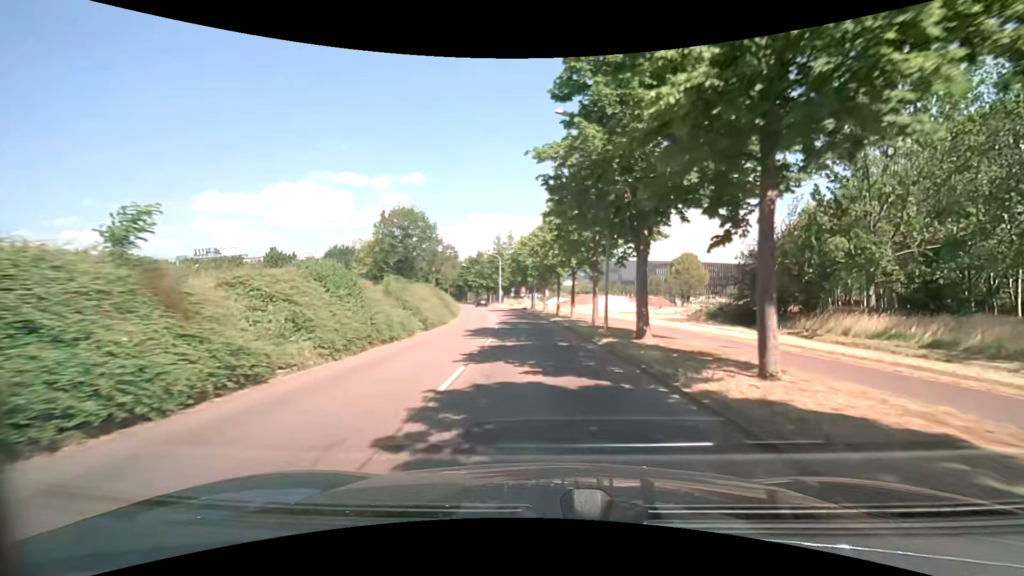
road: tertiary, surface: asphalt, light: Day
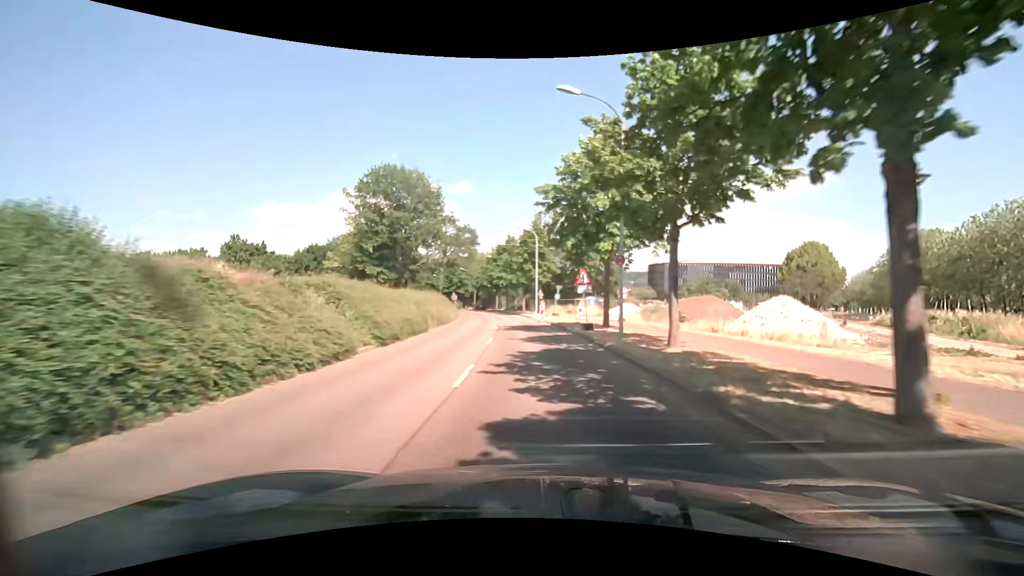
(-1.7, +35.6) m; -5°
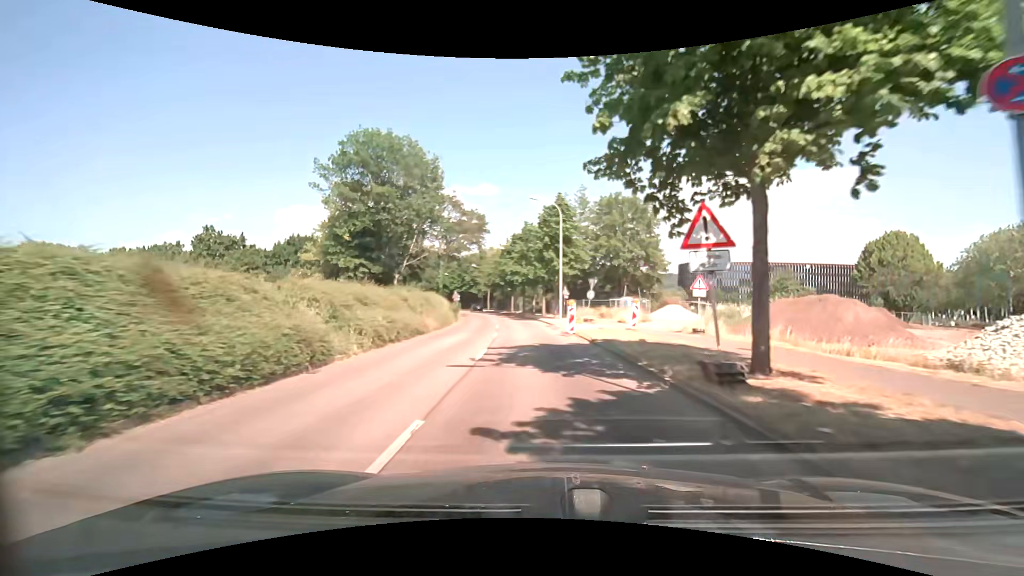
(-0.4, +14.2) m; -3°
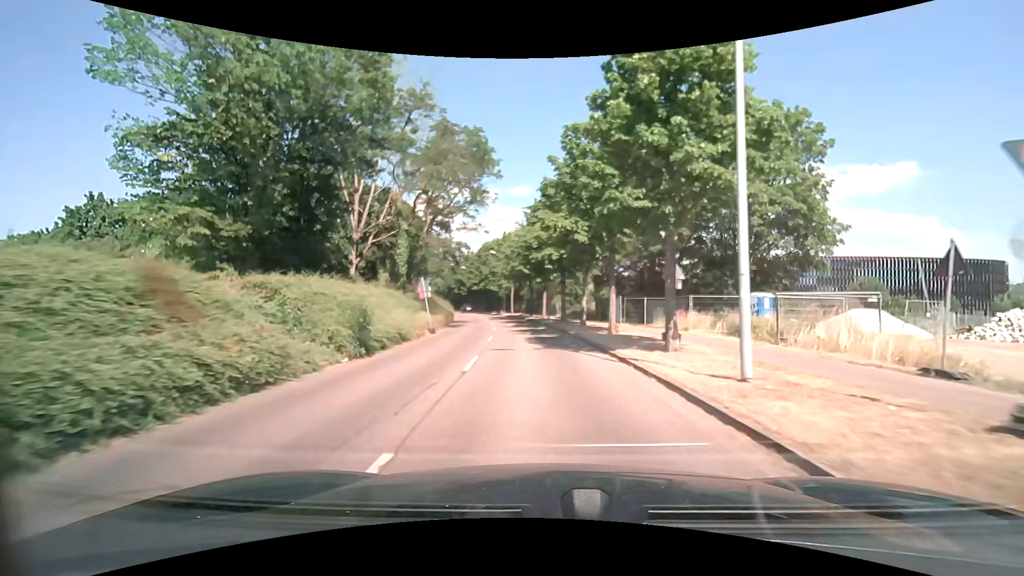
(-1.1, +28.3) m; -4°
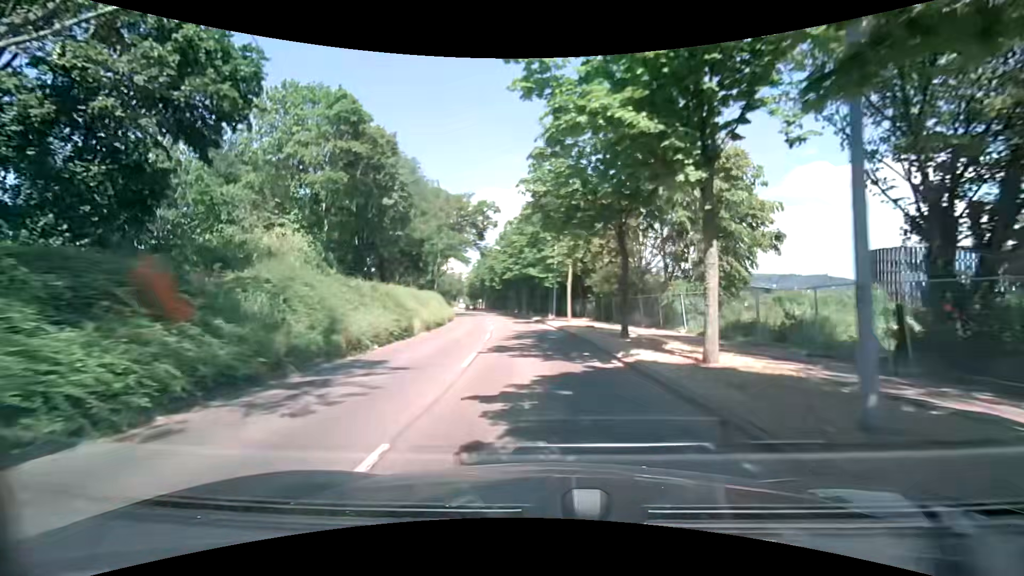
(-1.8, +35.7) m; -8°
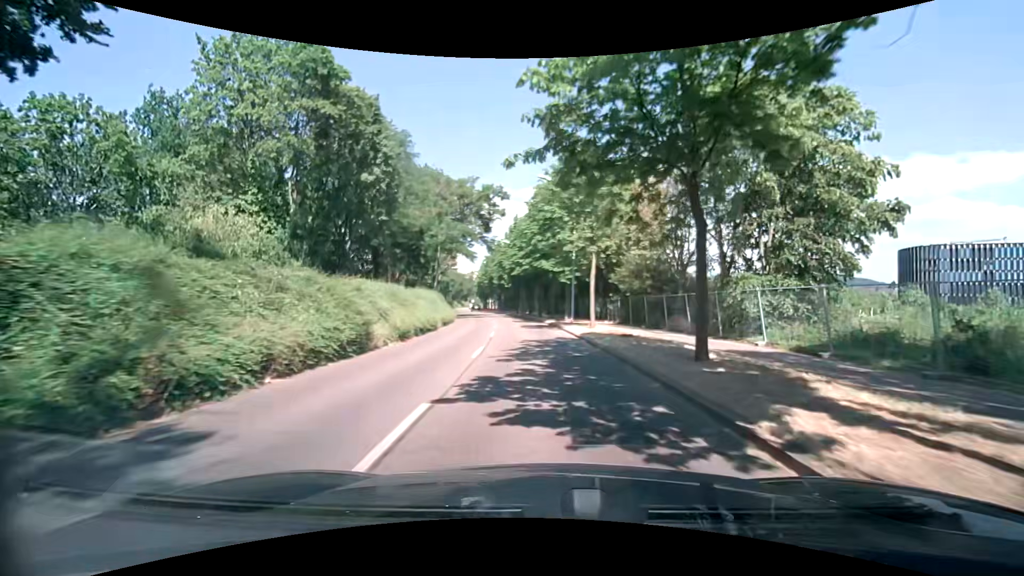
(0.0, +7.1) m; -1°
(0, +10) (-1, +20) (-1, +30) (-2, +40) (-4, +50) (-5, +60) (-7, +70) (-9, +79) (-11, +89) (-13, +99) m
